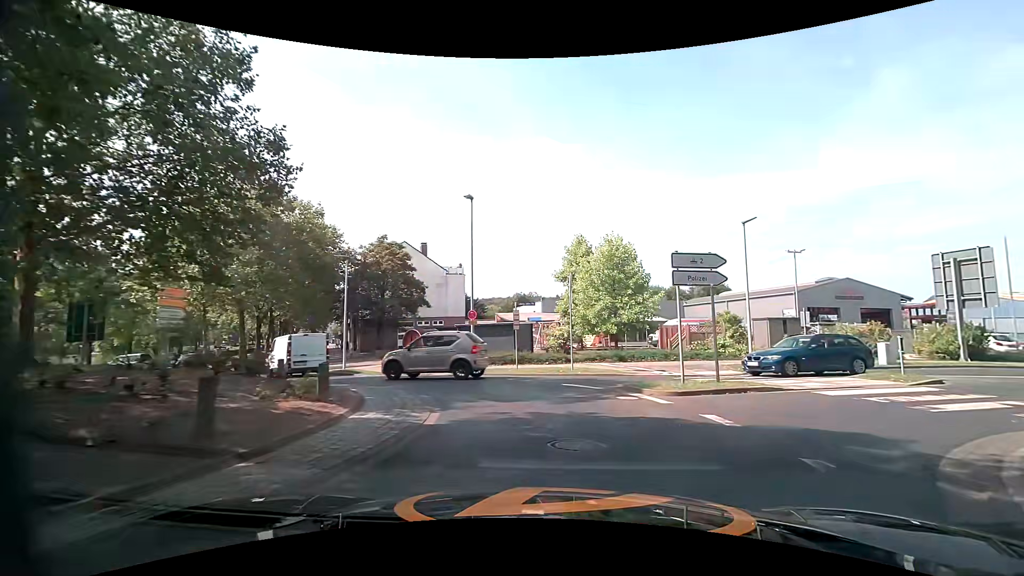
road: tertiary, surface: asphalt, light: Day
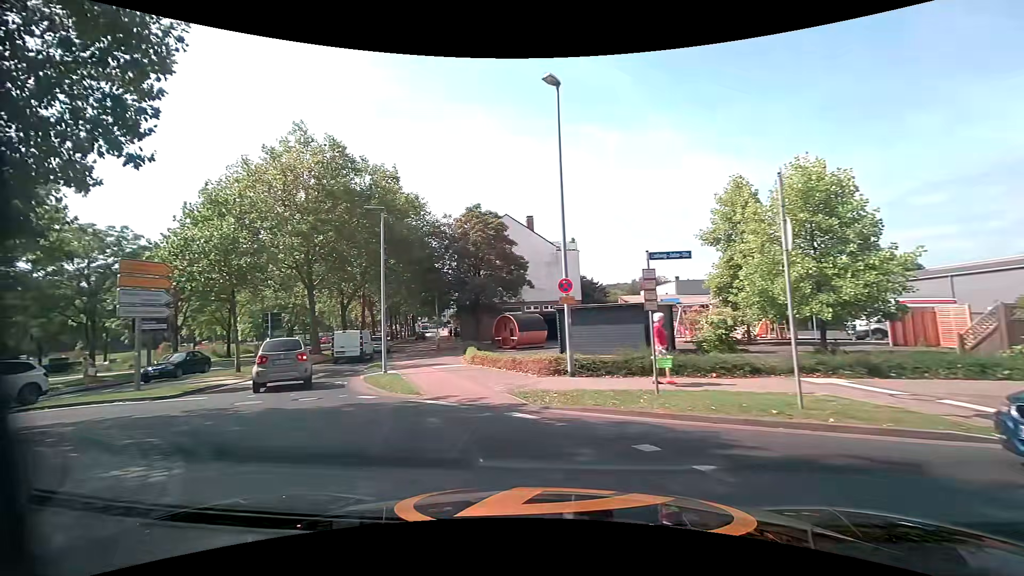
(-0.4, +10.5) m; -15°
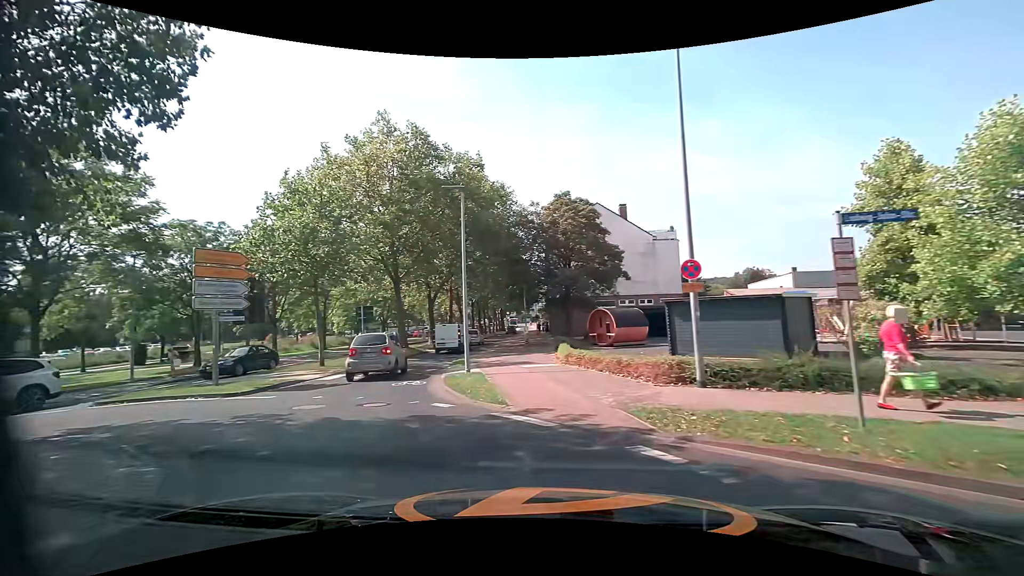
(-0.2, +2.6) m; -11°
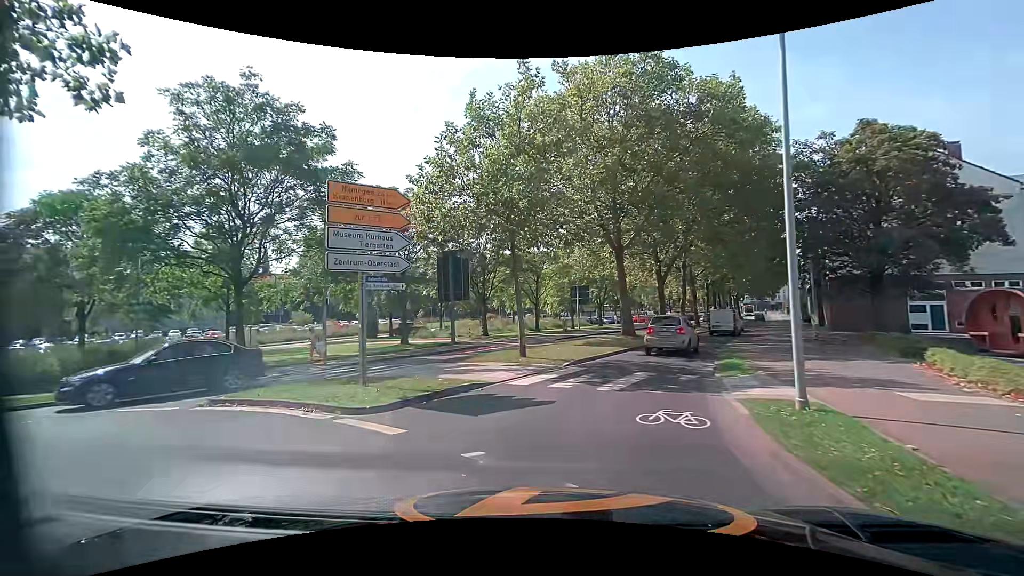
(-1.9, +7.6) m; -24°
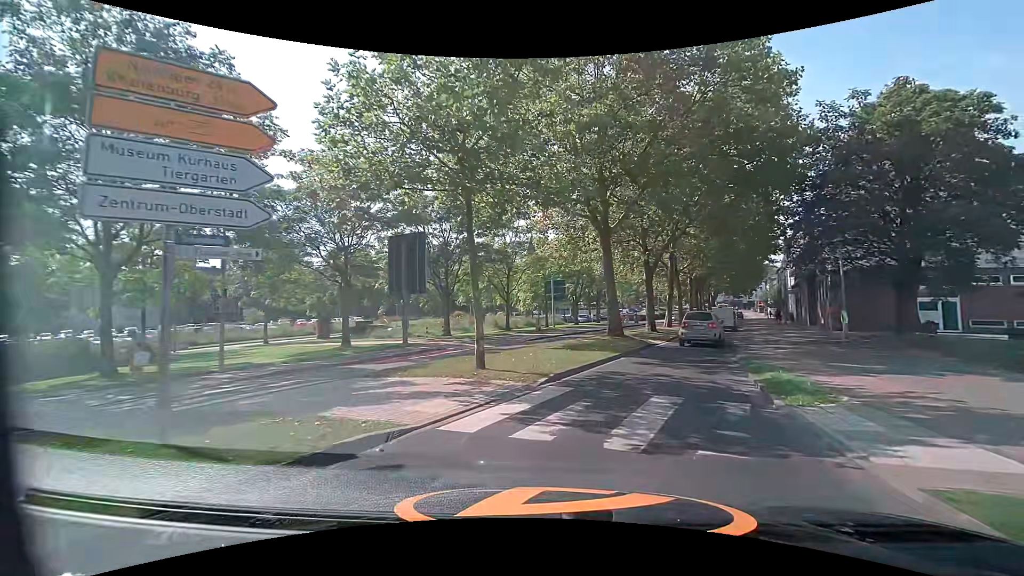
(+0.1, +5.1) m; +2°
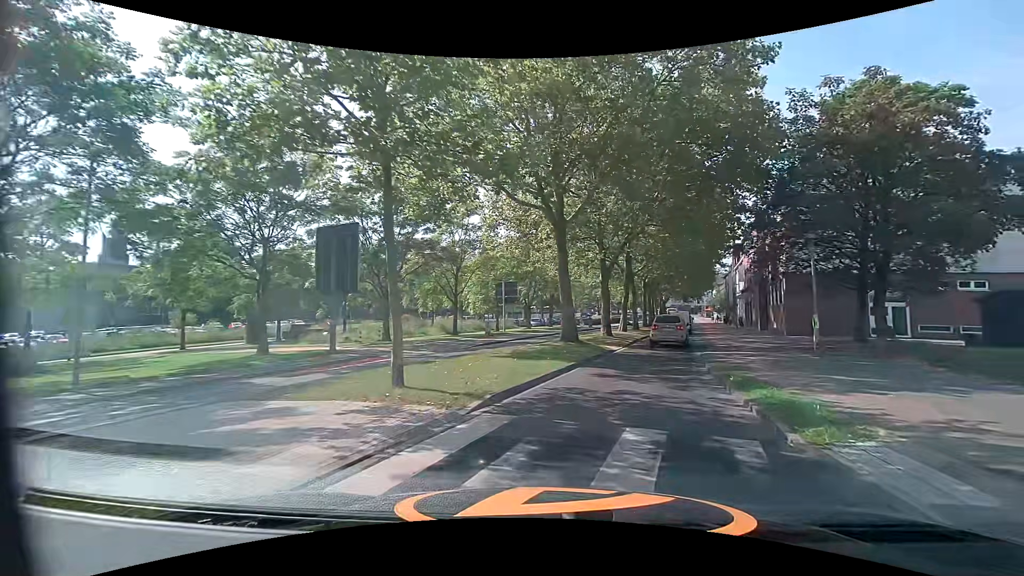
(+0.2, +2.7) m; +8°
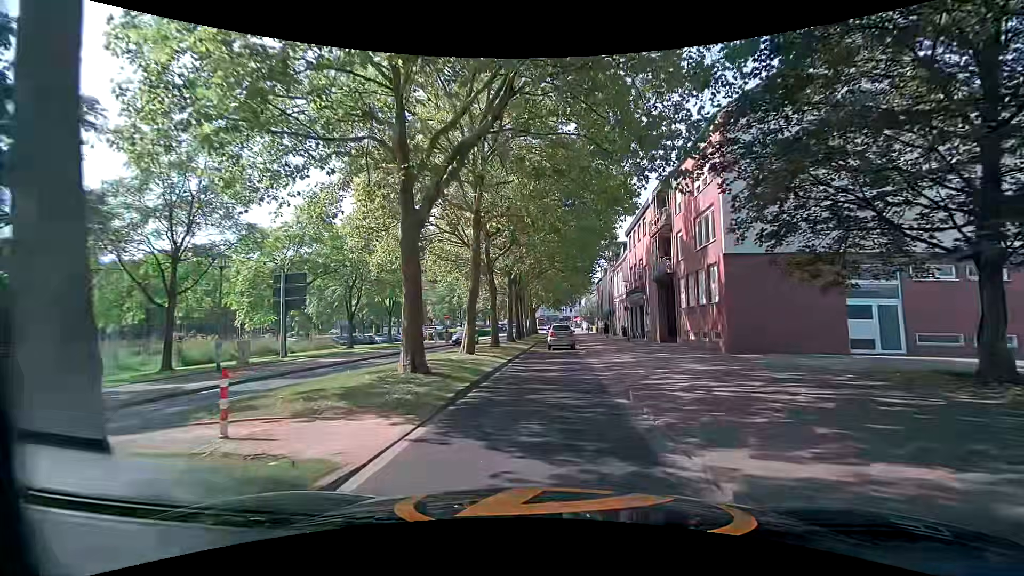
(+3.0, +16.7) m; +14°
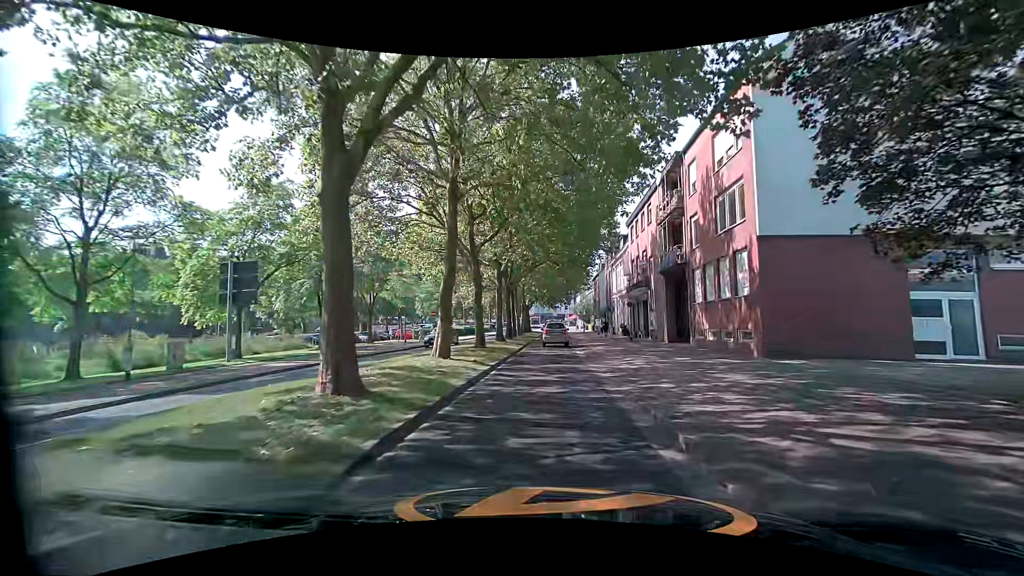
(0.0, +4.1) m; +1°
(0, +10) (0, +20) (0, +30) (0, +40) (0, +50) (0, +60) (0, +70) (0, +80) (0, +90) (0, +100) m
